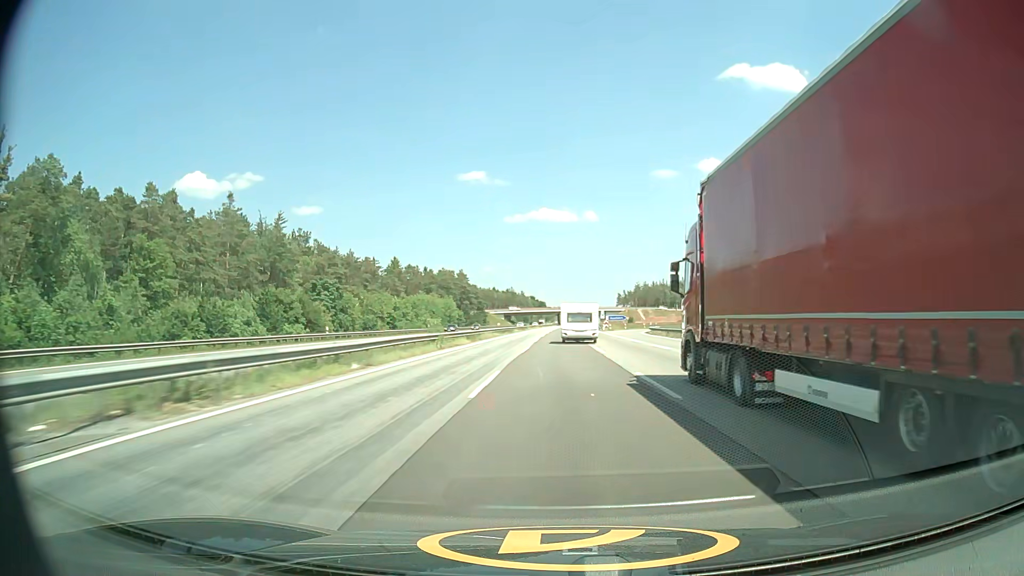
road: motorway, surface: asphalt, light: Day
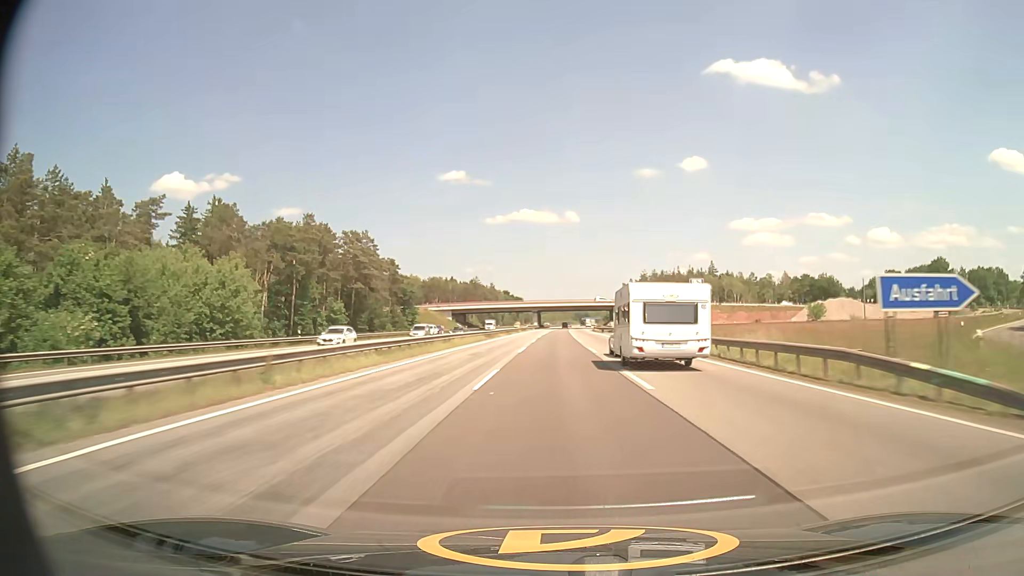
(+1.4, +105.5) m; +2°
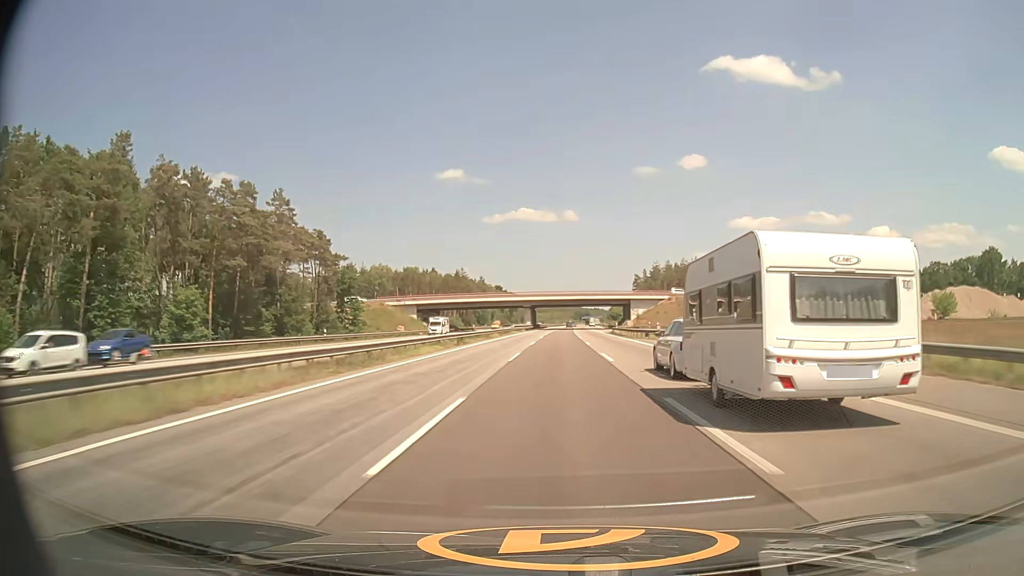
(+0.2, +43.5) m; 0°
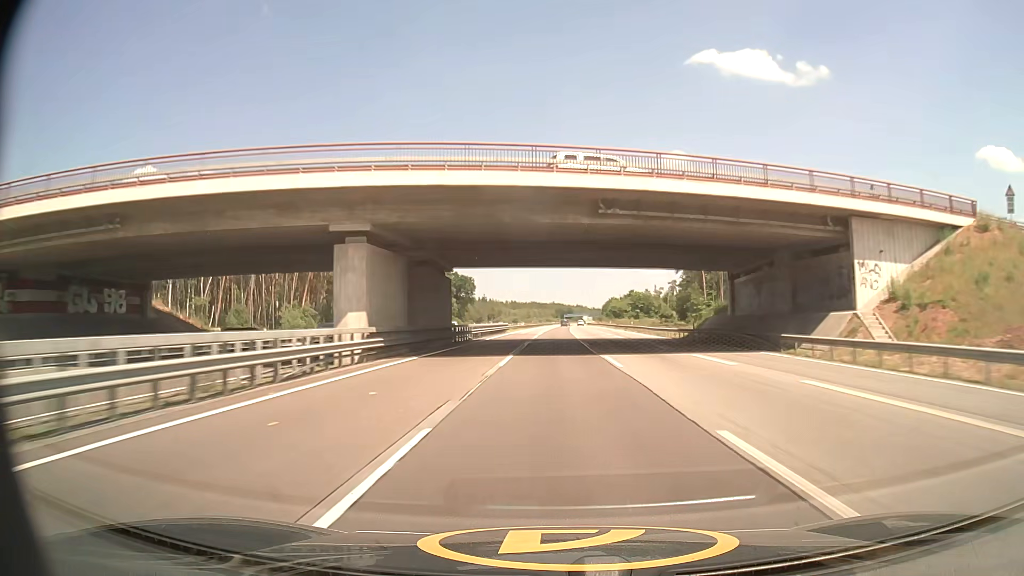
(+1.5, +110.8) m; +2°
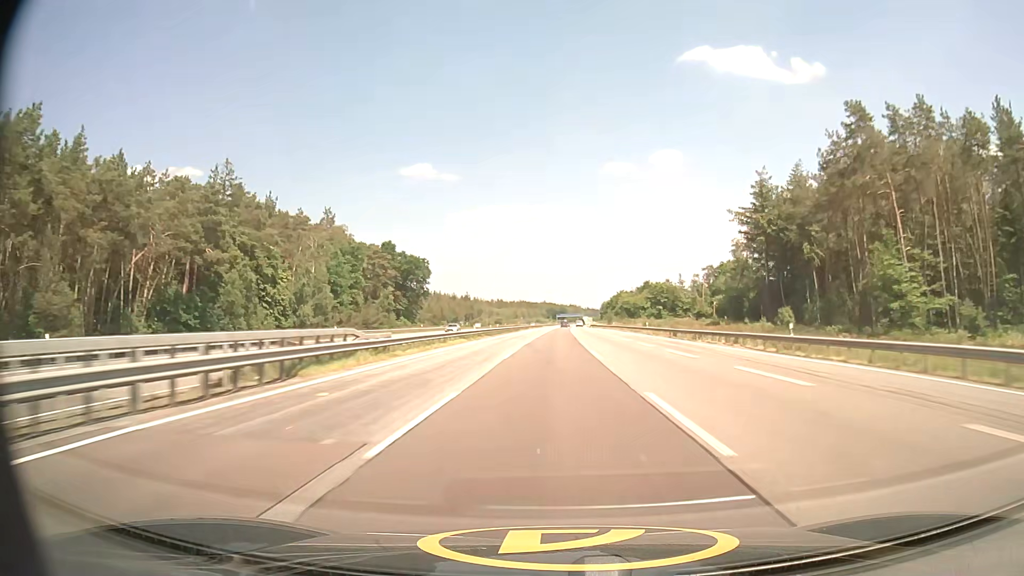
(+0.5, +66.8) m; +1°
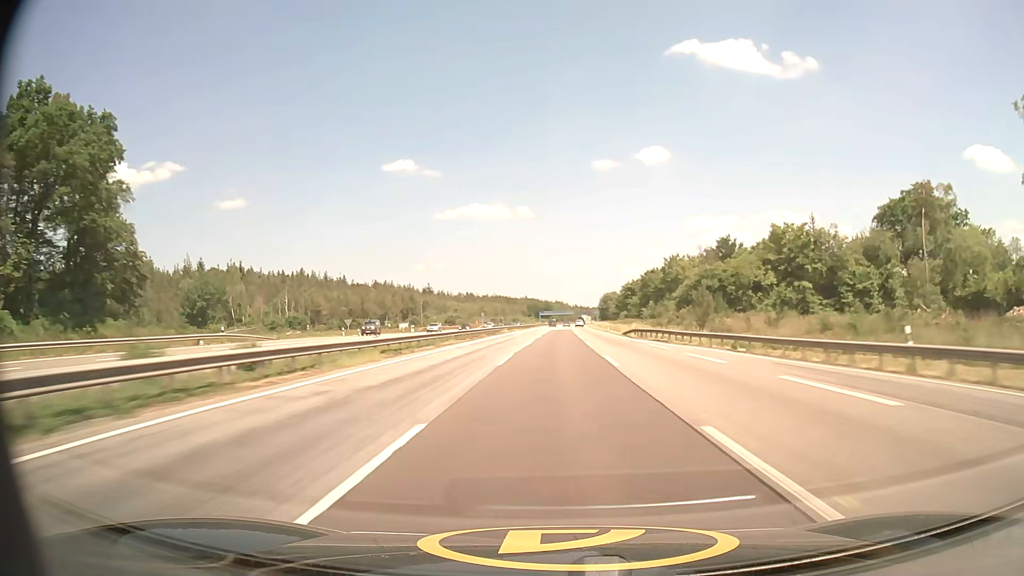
(+1.1, +111.1) m; +1°
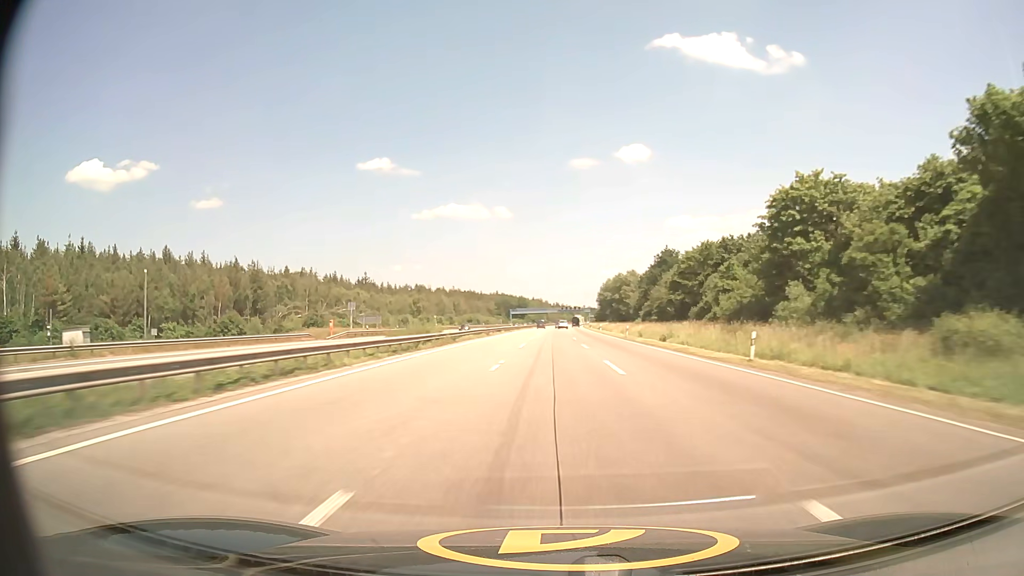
(+1.4, +110.2) m; +2°
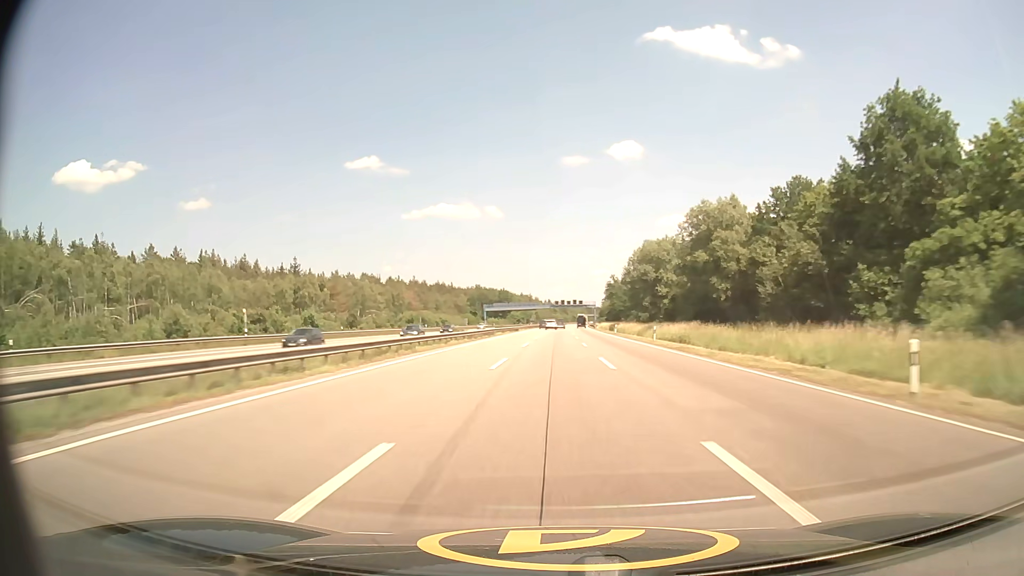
(+0.5, +87.6) m; +1°
(0, +10) (0, +20) (0, +30) (0, +40) (0, +50) (0, +60) (0, +70) (+1, +80) (+1, +90) (+1, +100) m
